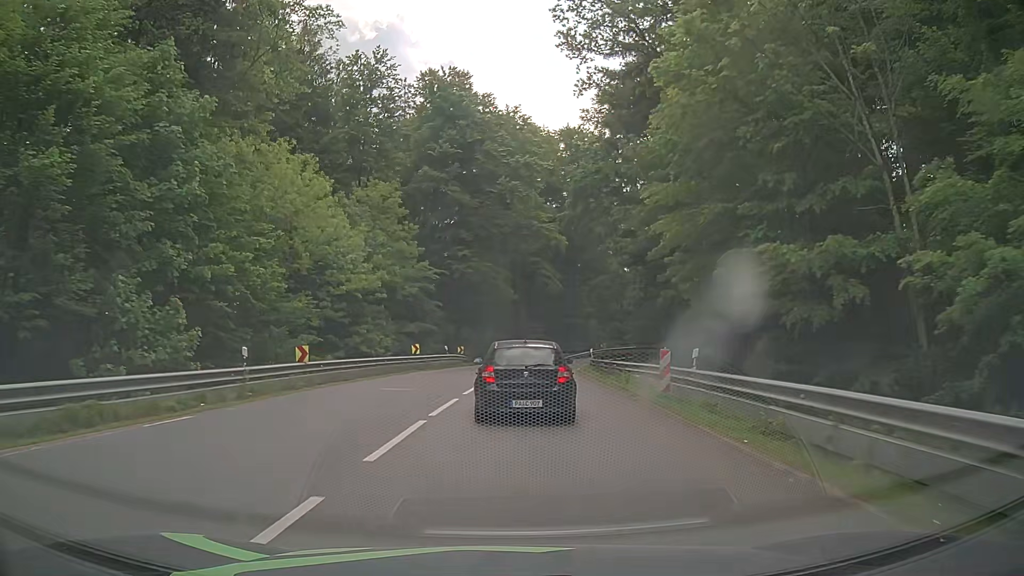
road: secondary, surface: asphalt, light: Day
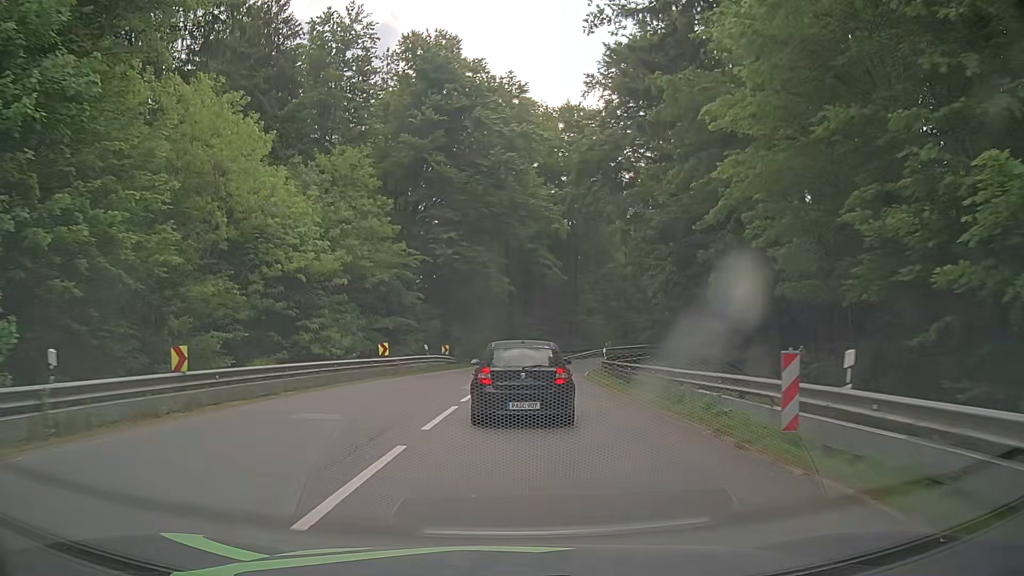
(0.0, +7.9) m; 0°
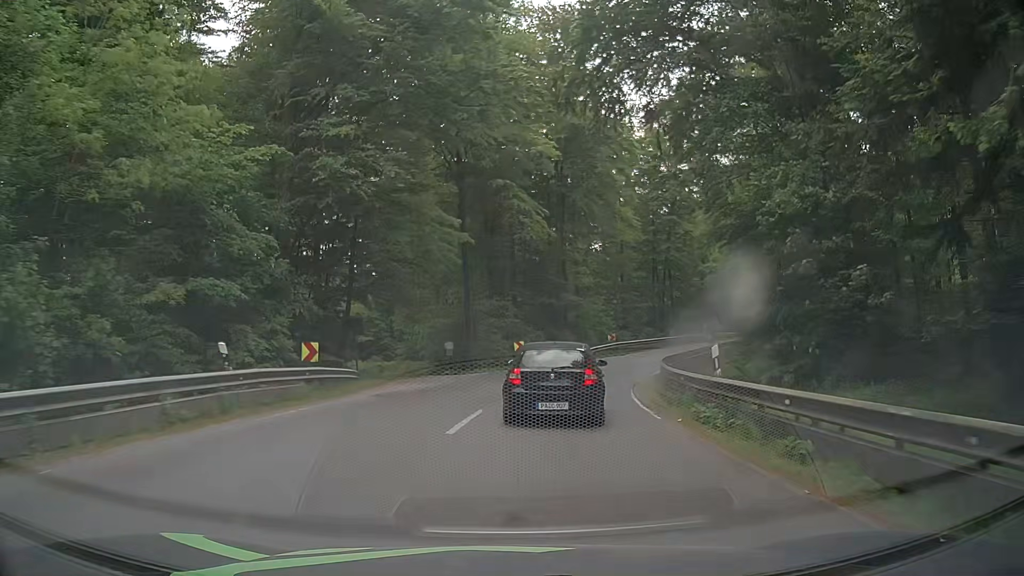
(+0.5, +22.5) m; +4°
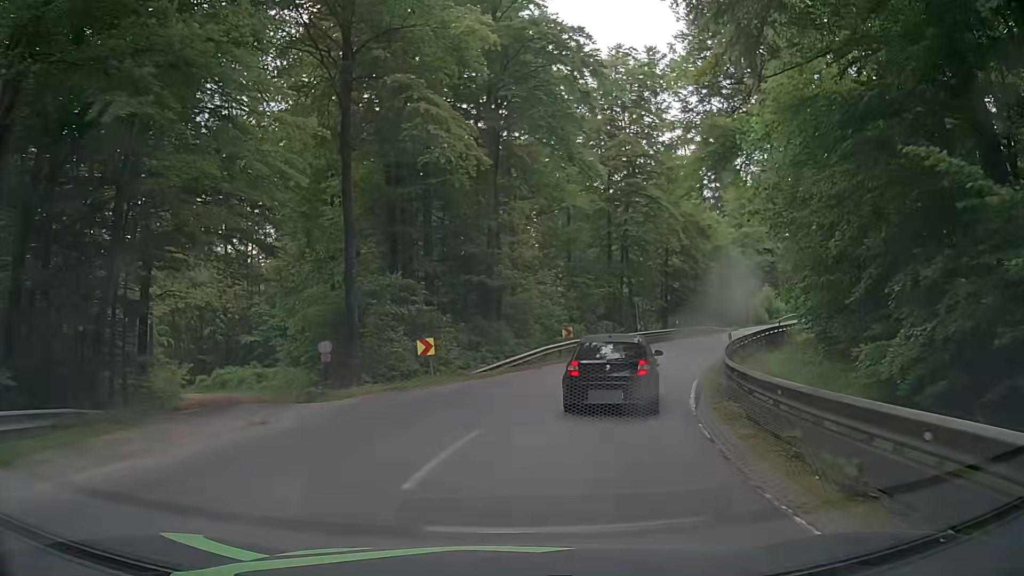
(+0.5, +15.0) m; +4°
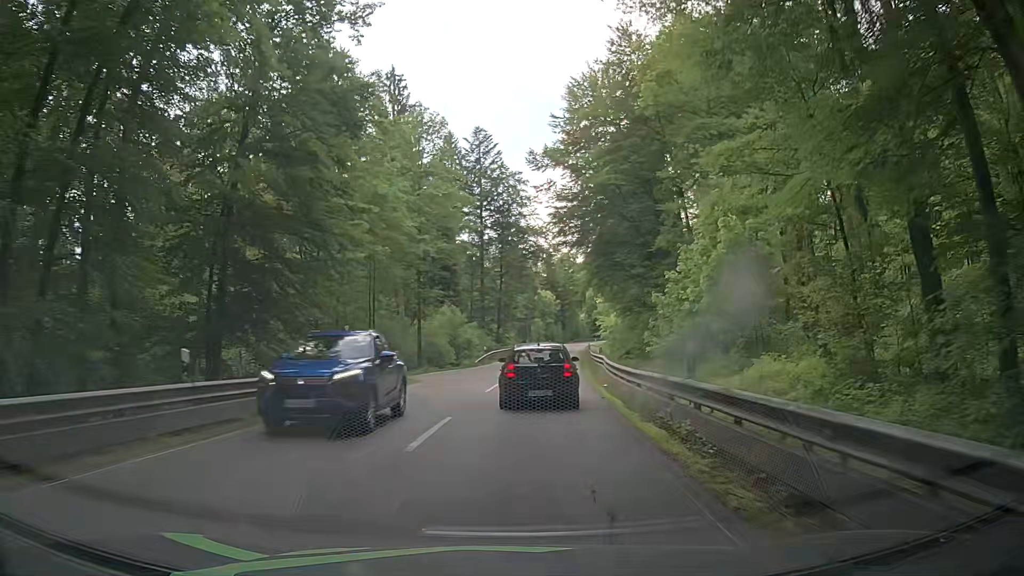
(+12.1, +39.3) m; +31°
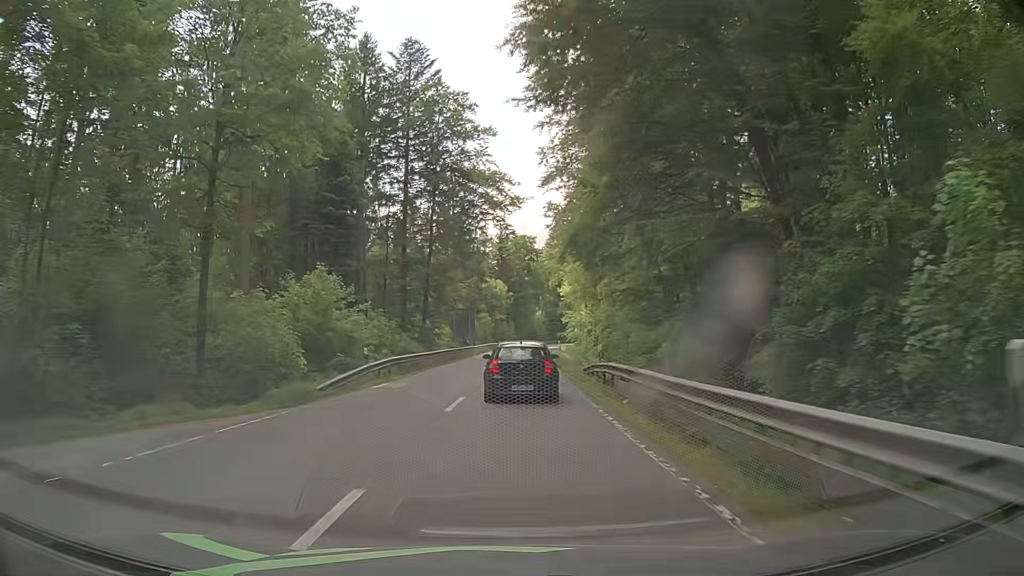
(+1.5, +29.1) m; +5°
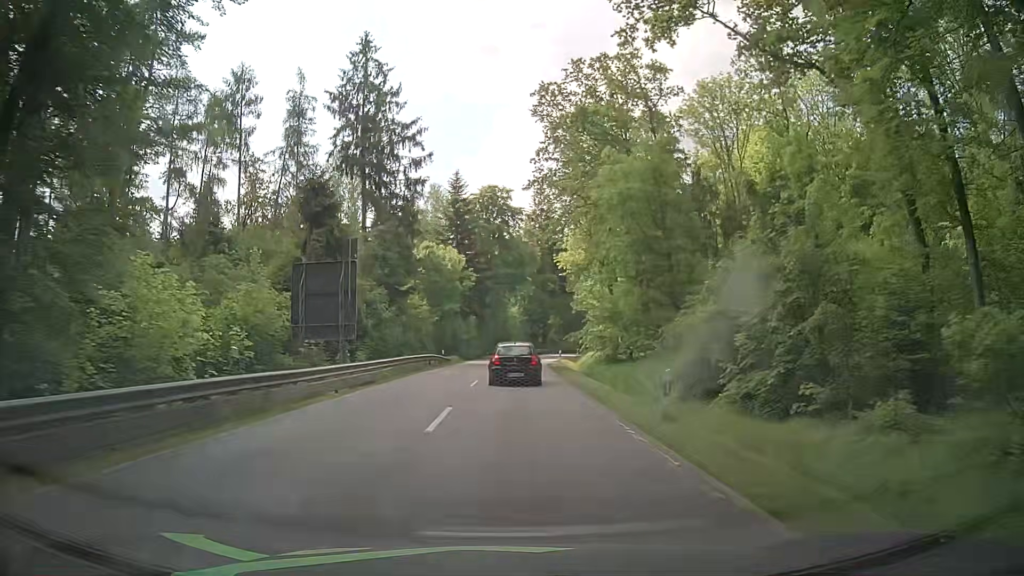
(+0.9, +47.2) m; +2°
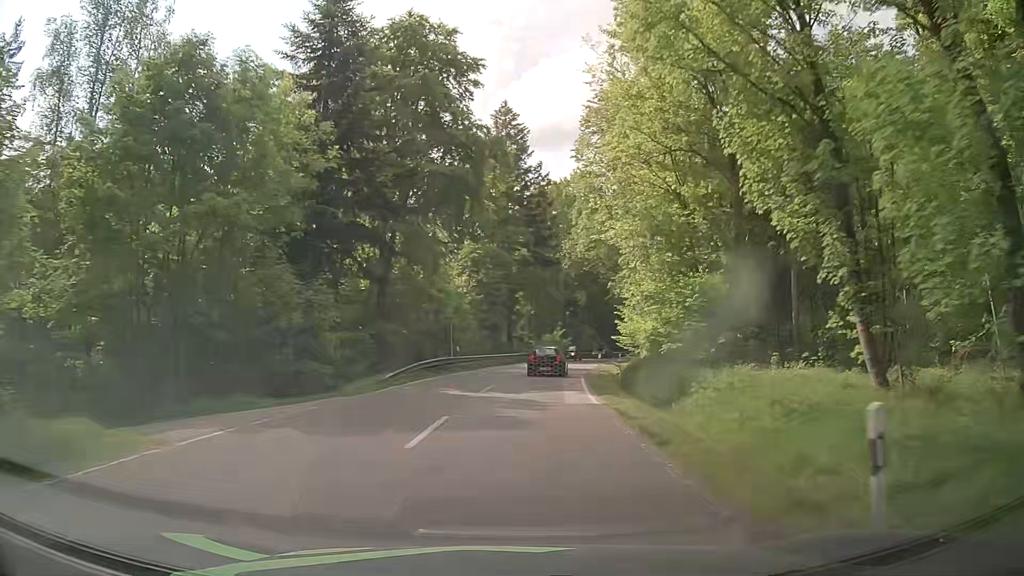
(+1.2, +46.1) m; +4°
(0, +10) (+1, +20) (+2, +30) (+3, +40) (+4, +50) (+7, +59) (+9, +69) (+12, +79) (+15, +88) (+19, +98) m
